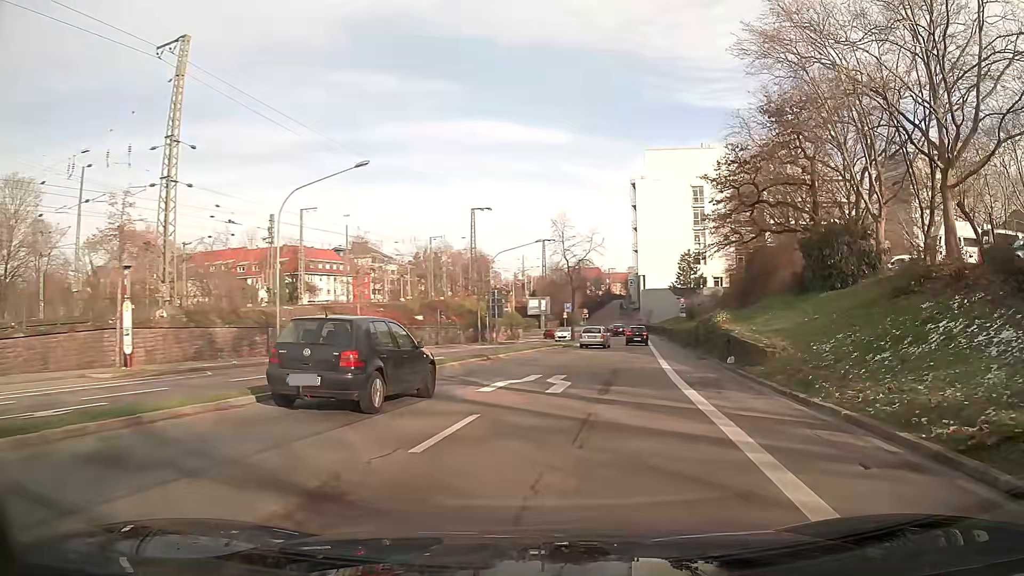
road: secondary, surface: asphalt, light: Day
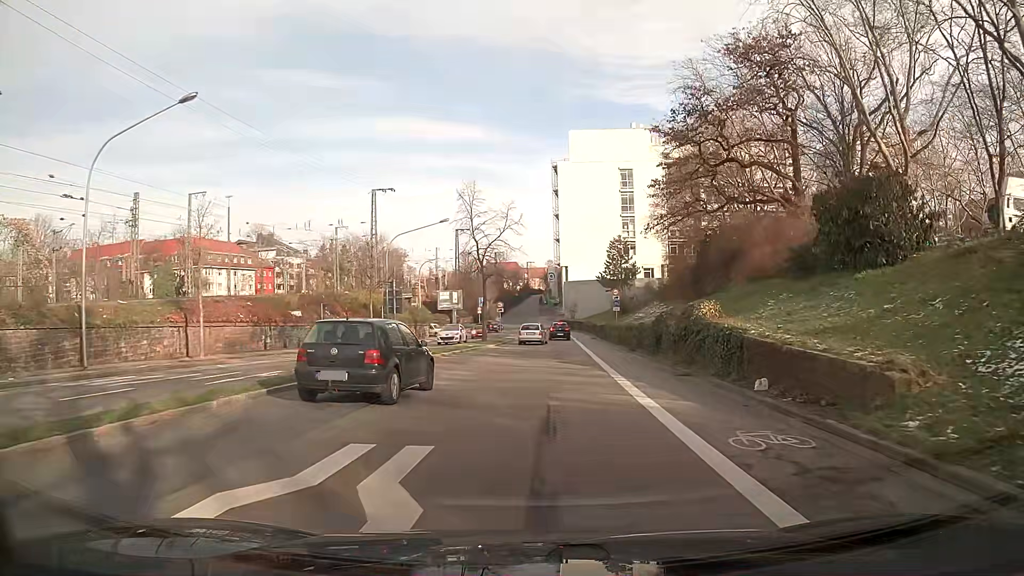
(+0.5, +11.2) m; +4°
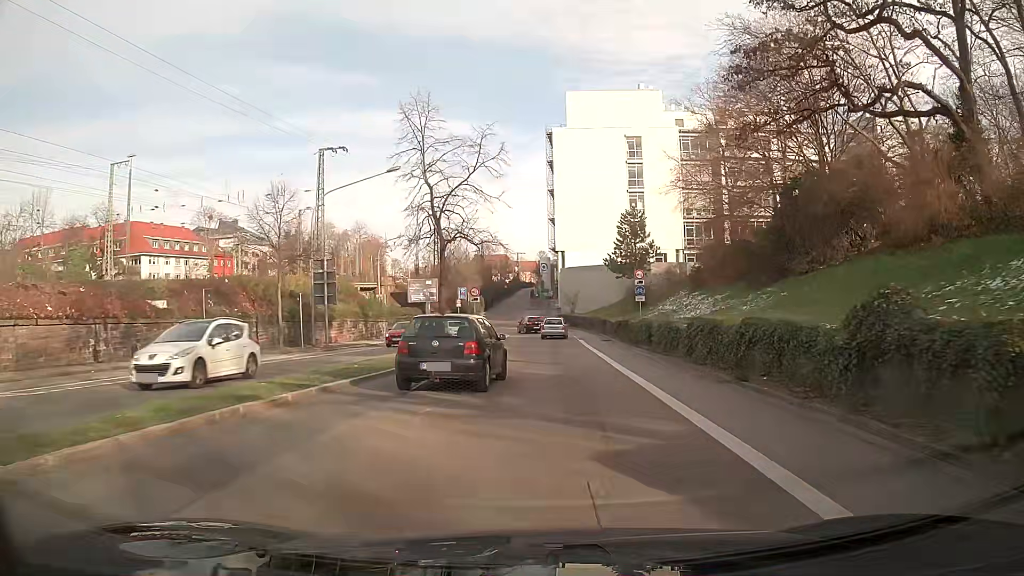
(+0.1, +17.6) m; +1°
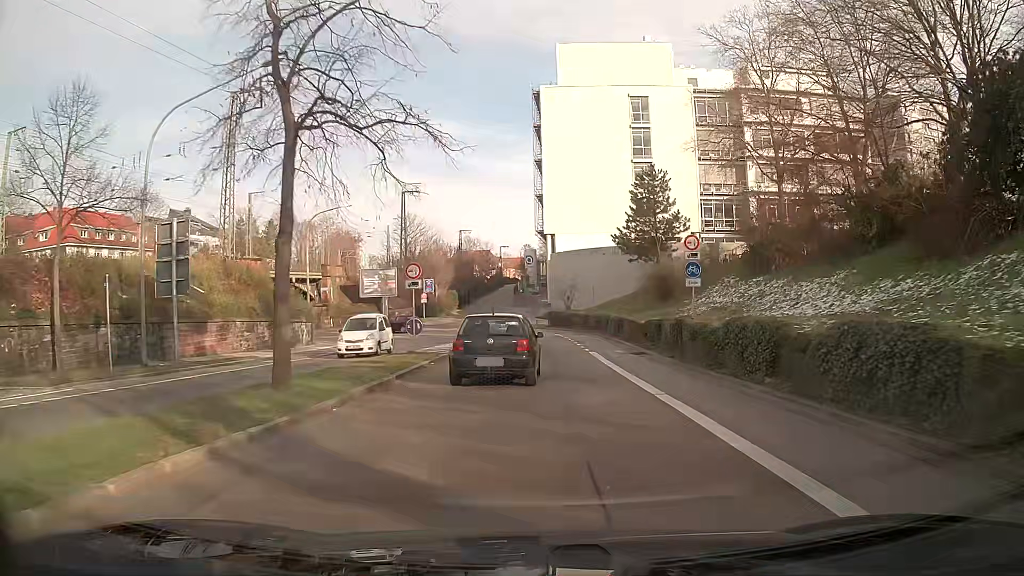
(+0.2, +17.1) m; +1°
